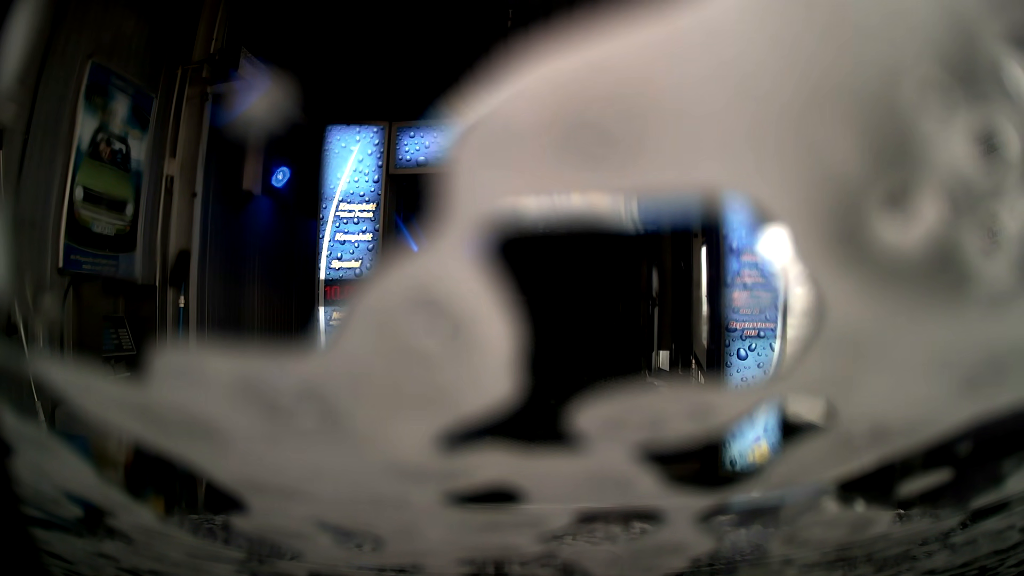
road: service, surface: asphalt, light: Day
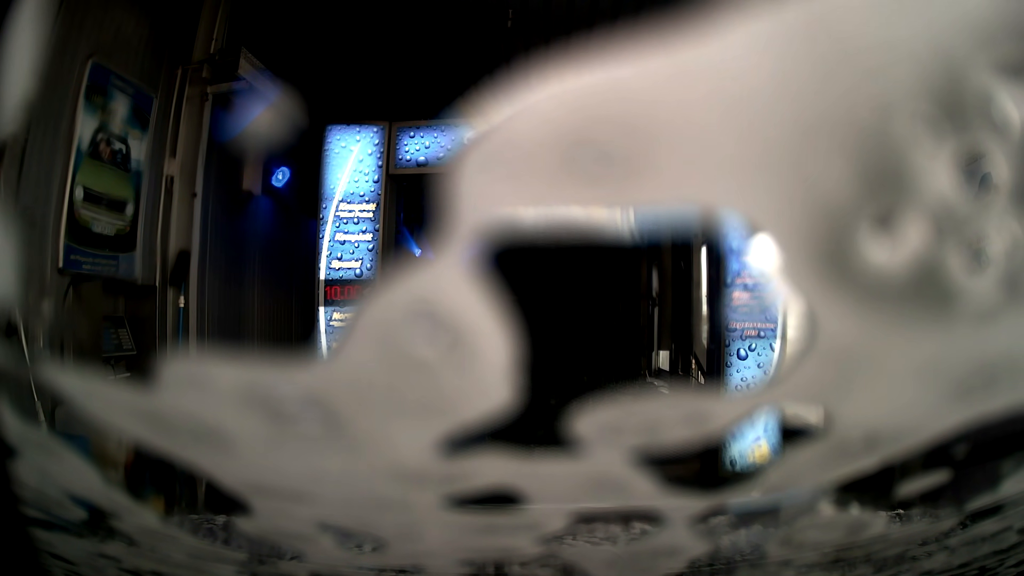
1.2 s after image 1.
(0.0, 0.0) m; 0°
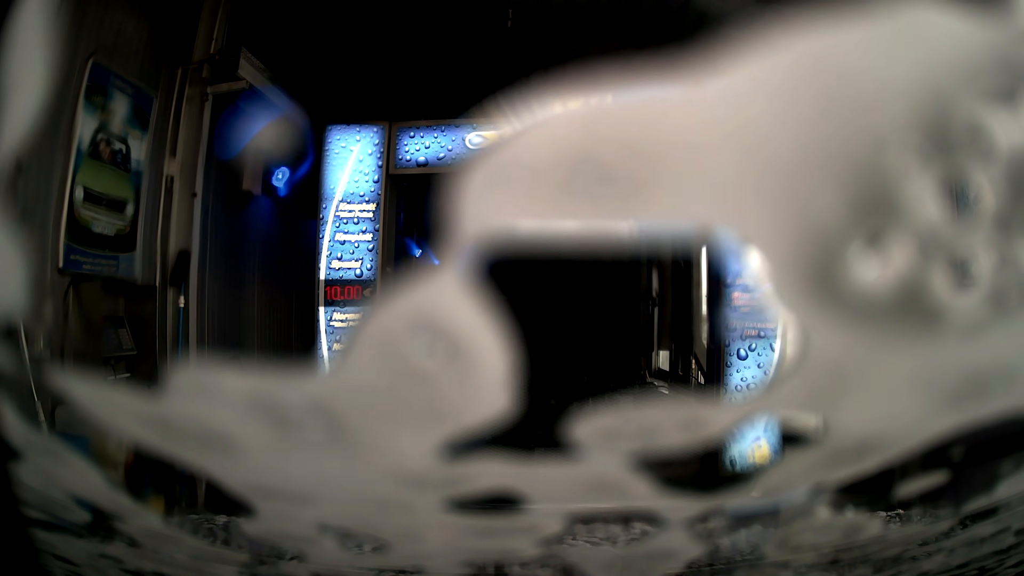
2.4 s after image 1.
(0.0, 0.0) m; 0°
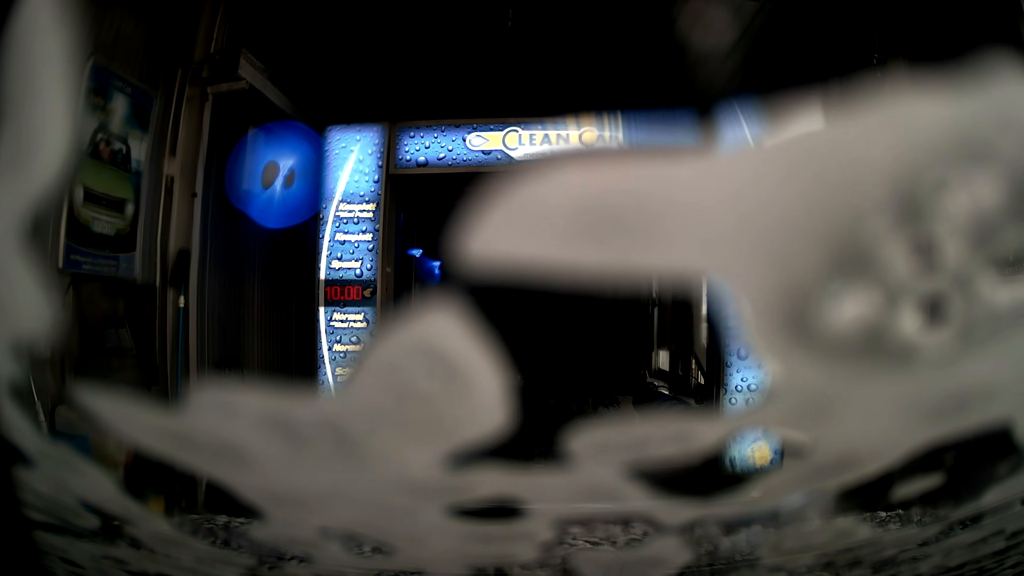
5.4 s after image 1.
(0.0, 0.0) m; 0°
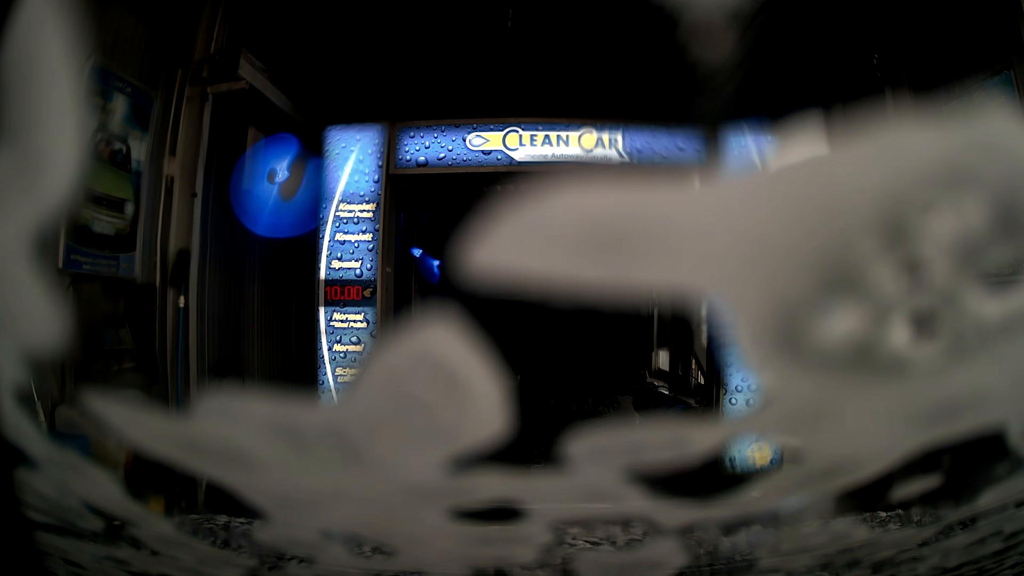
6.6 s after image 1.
(0.0, 0.0) m; 0°
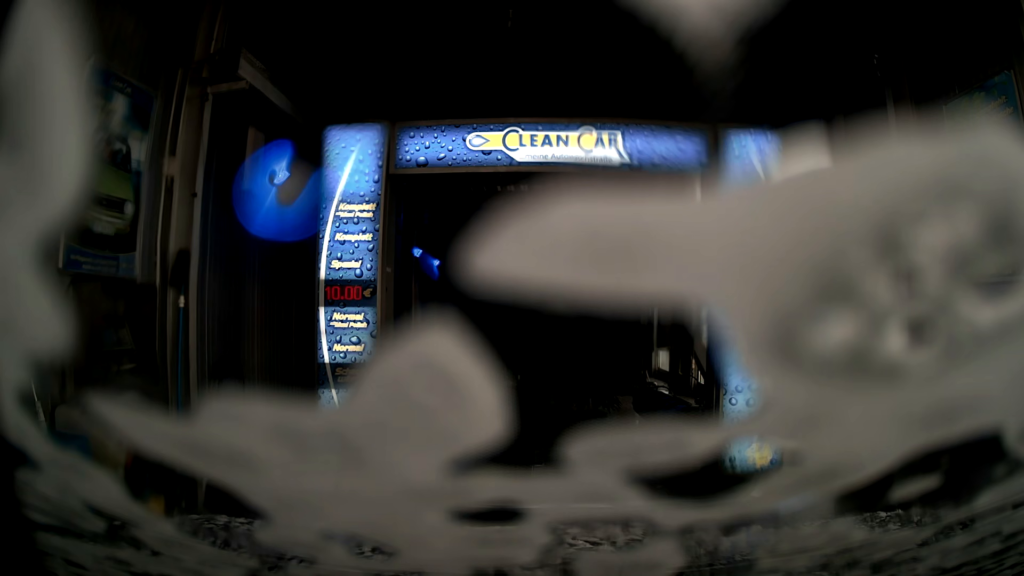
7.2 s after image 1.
(0.0, 0.0) m; 0°
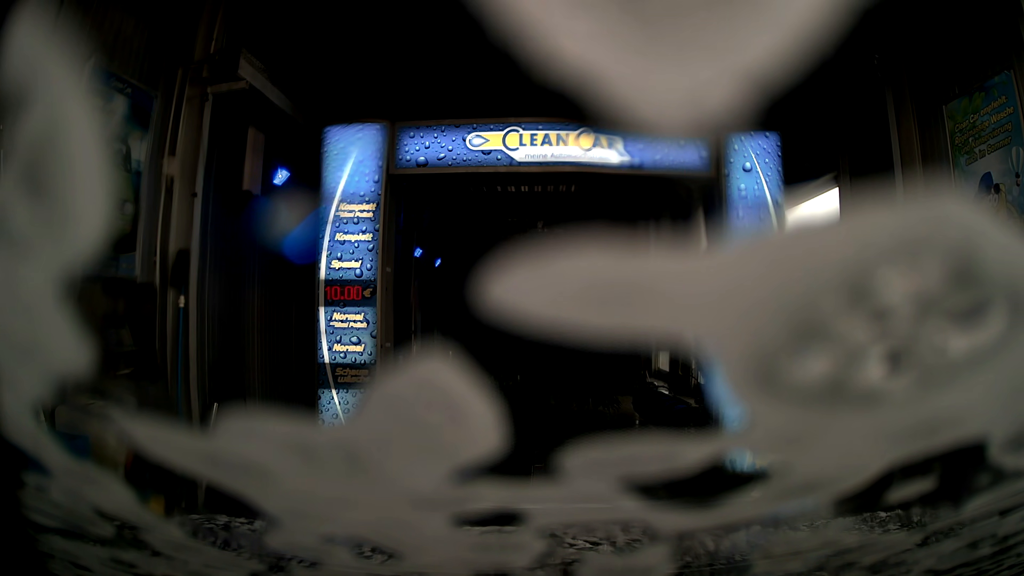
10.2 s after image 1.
(0.0, 0.0) m; 0°
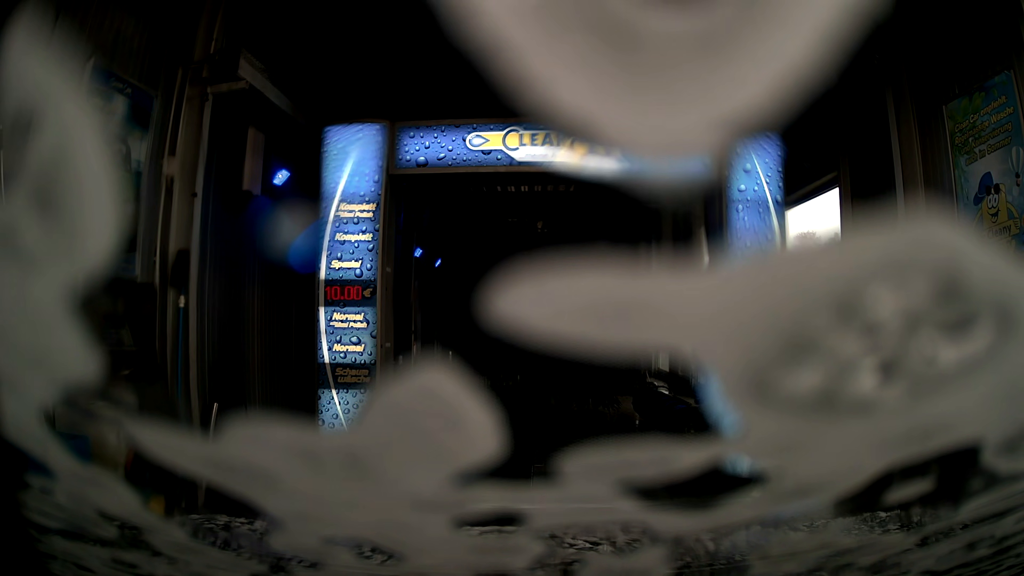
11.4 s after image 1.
(0.0, 0.0) m; 0°
